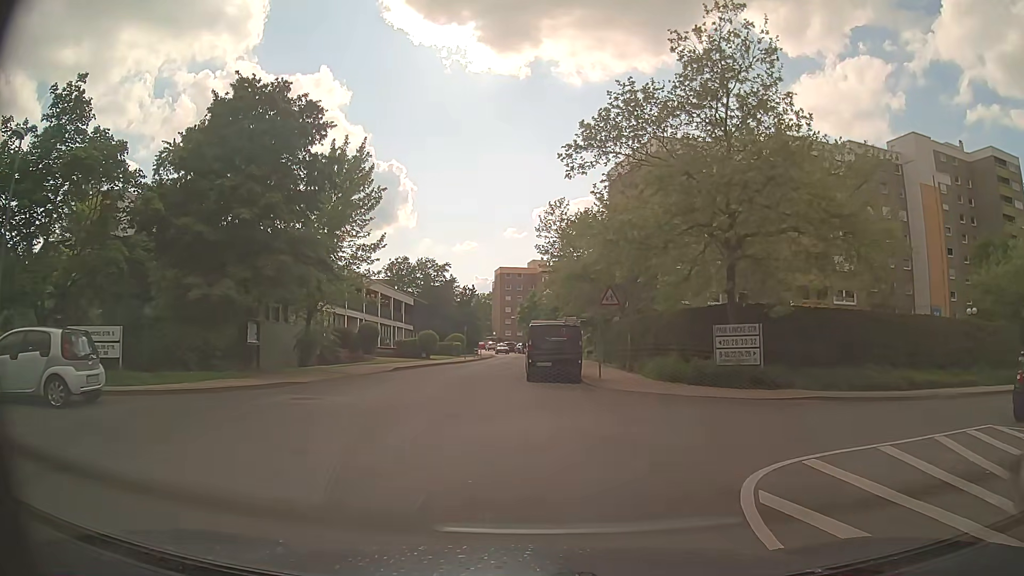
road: residential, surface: asphalt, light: Day
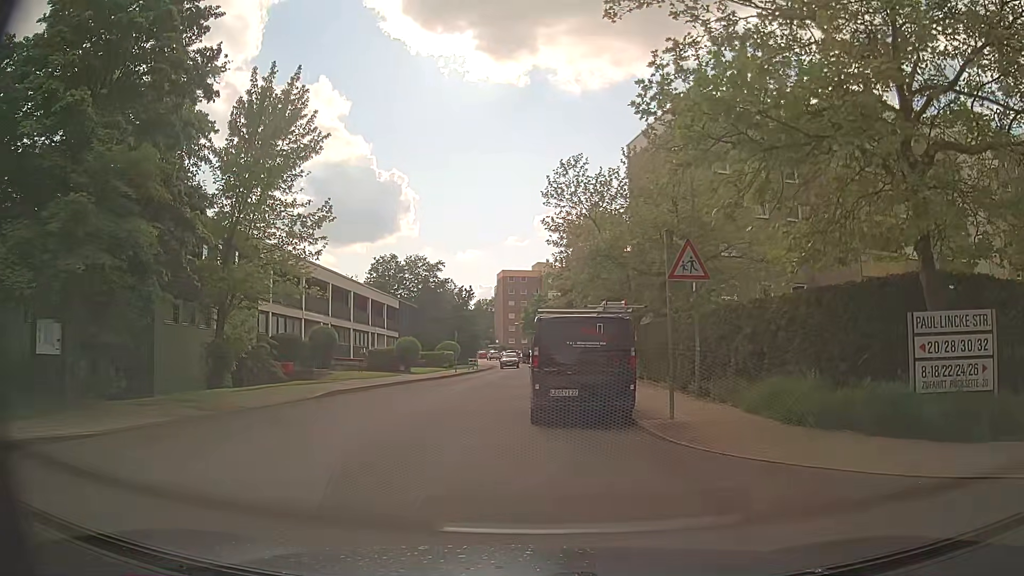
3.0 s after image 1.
(0.0, +10.6) m; 0°
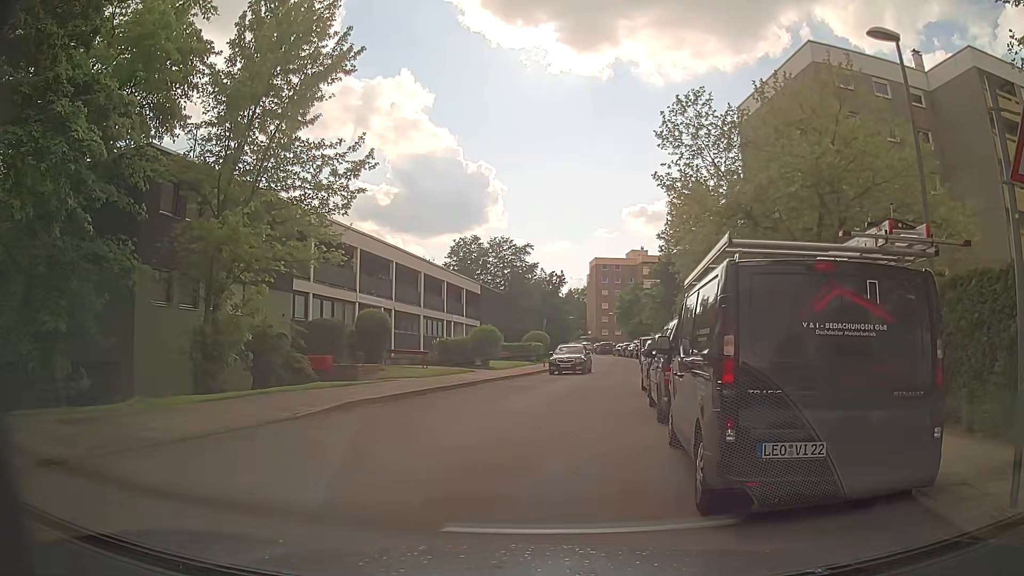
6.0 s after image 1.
(-0.5, +6.9) m; -9°
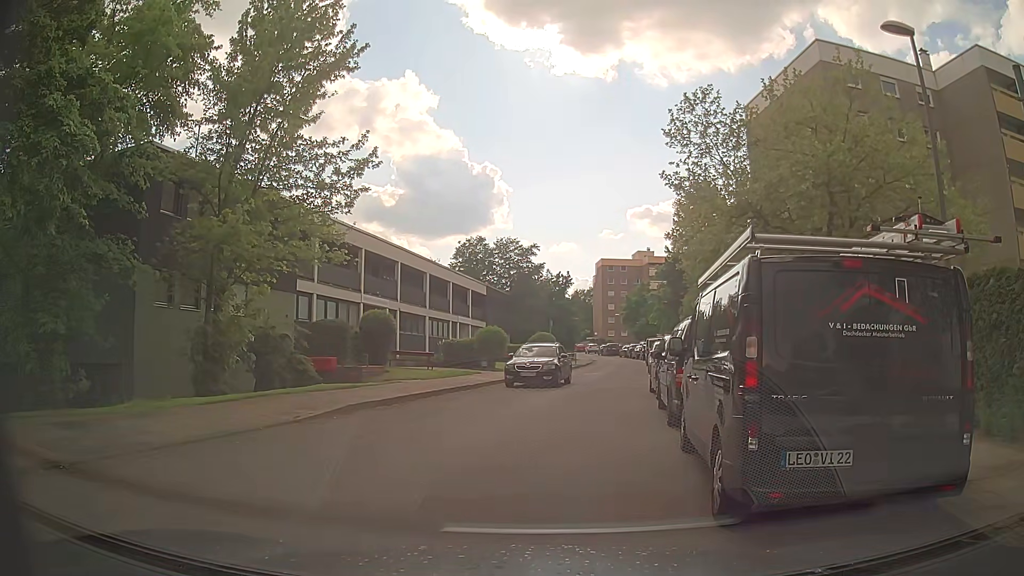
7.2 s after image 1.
(0.0, +0.4) m; 0°
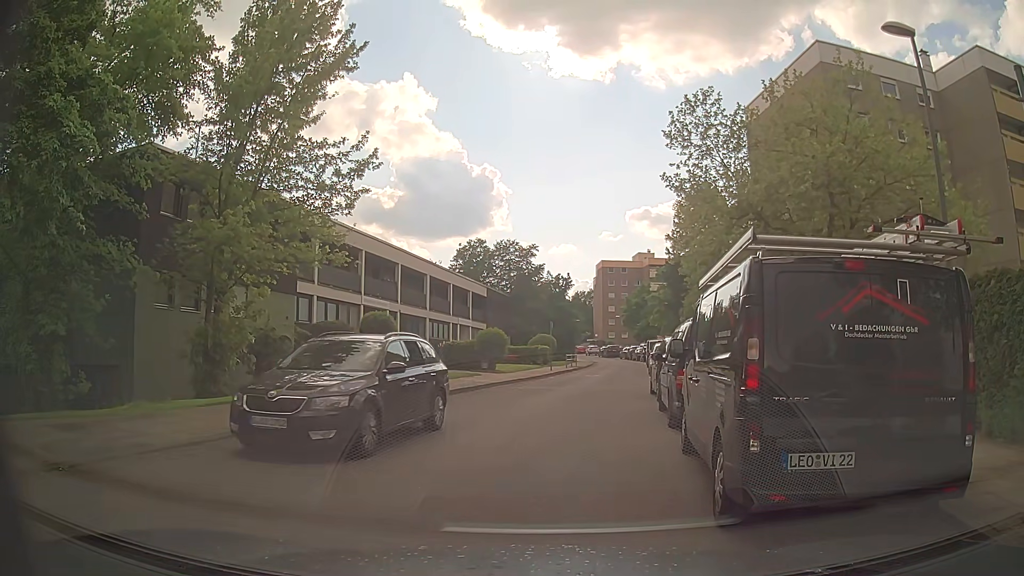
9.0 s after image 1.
(0.0, 0.0) m; 0°
